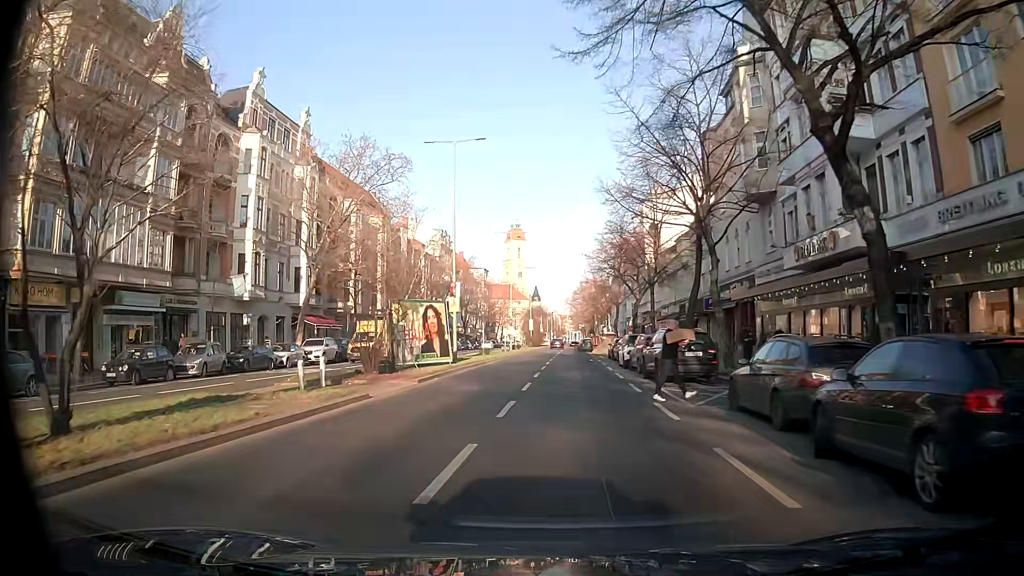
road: tertiary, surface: asphalt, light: Day
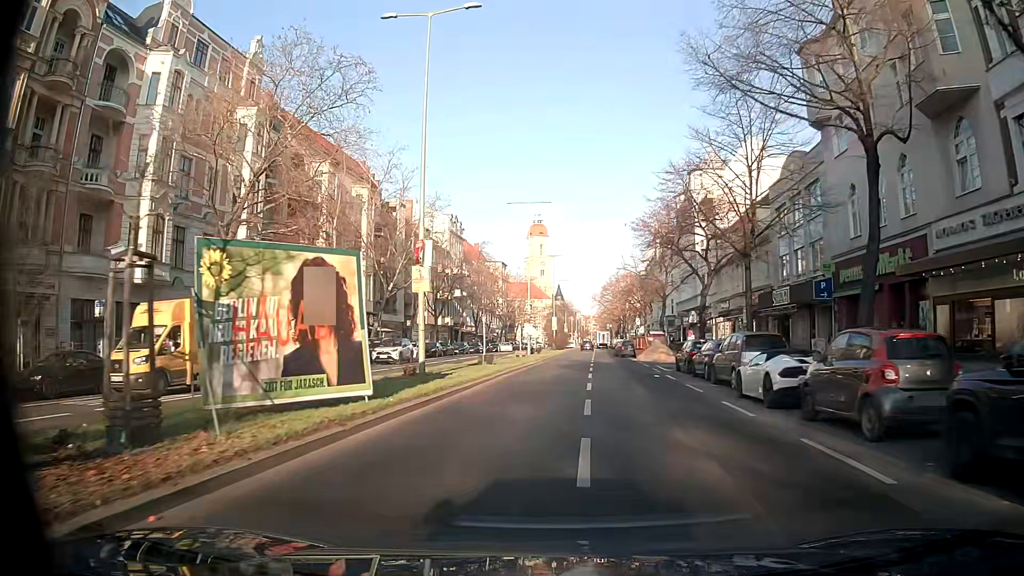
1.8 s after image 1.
(-0.3, +17.4) m; -1°
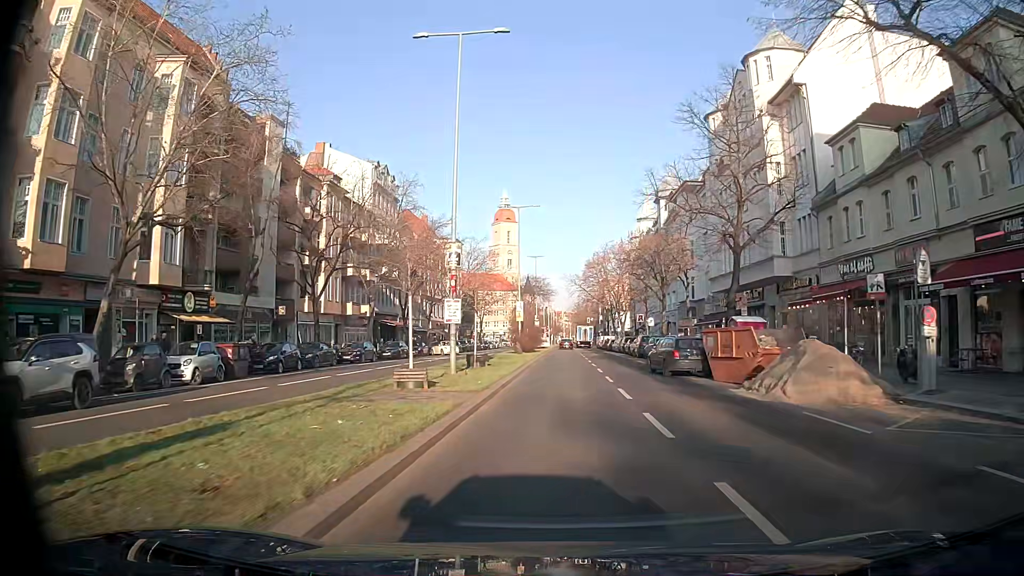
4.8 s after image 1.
(+0.4, +33.1) m; +3°
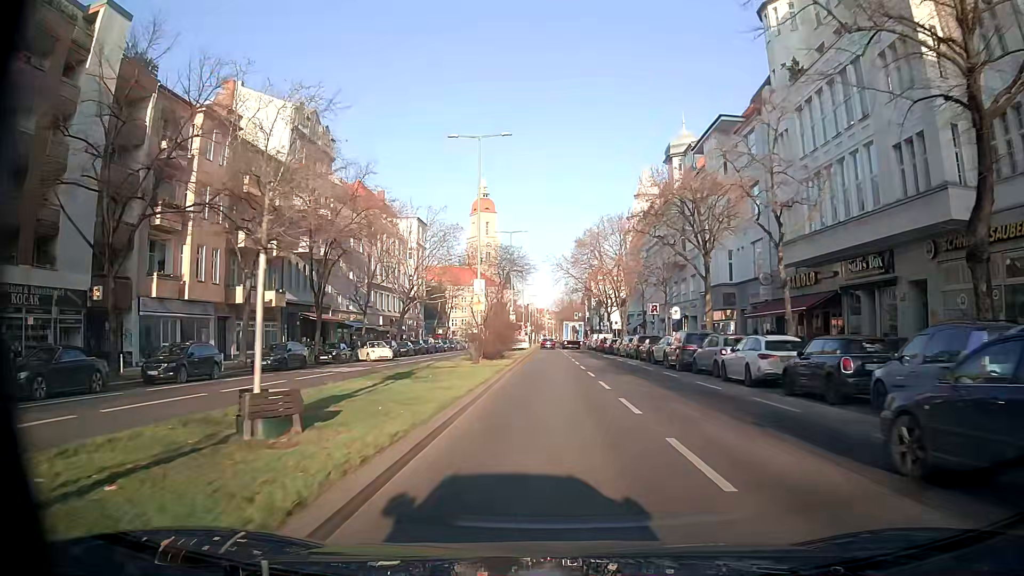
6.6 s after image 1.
(+0.2, +21.4) m; +1°
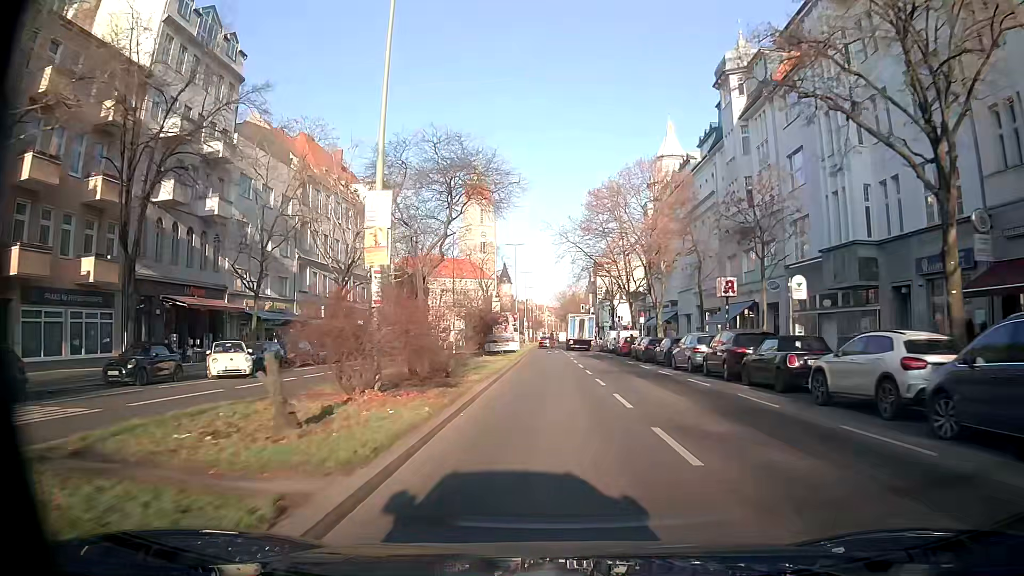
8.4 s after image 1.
(+0.1, +23.0) m; +1°
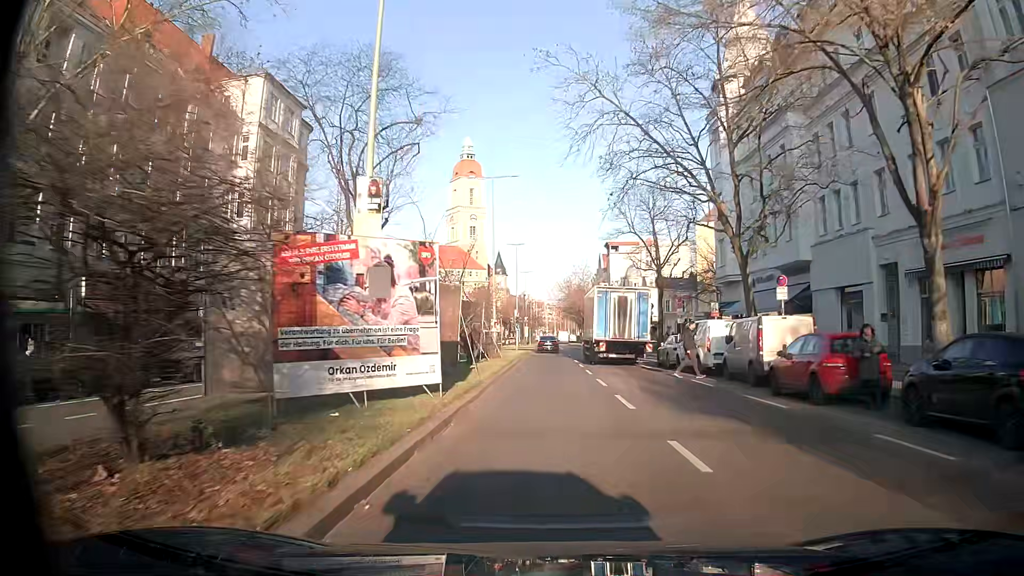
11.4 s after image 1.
(-0.2, +36.2) m; 0°
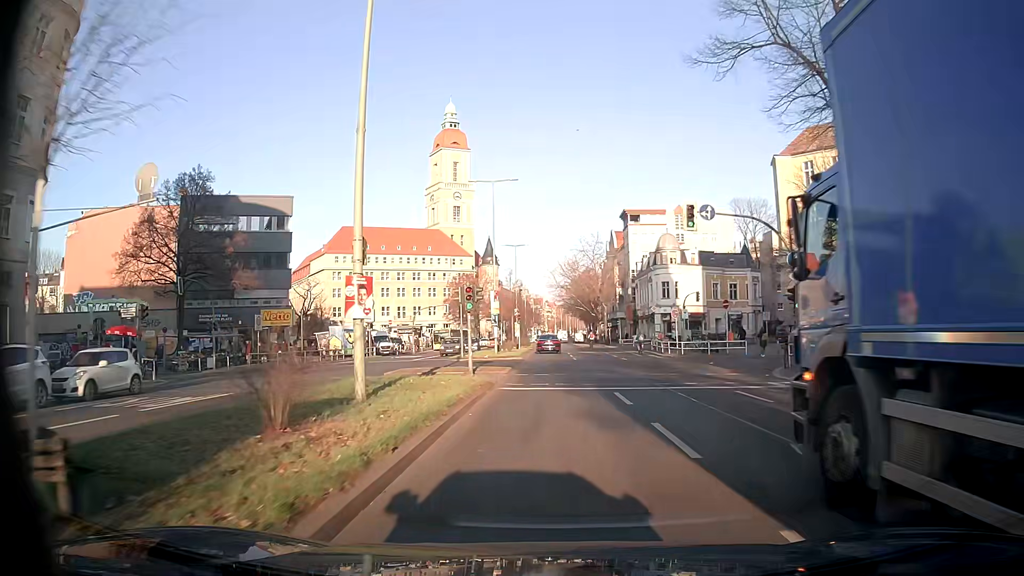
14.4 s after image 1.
(0.0, +35.2) m; 0°
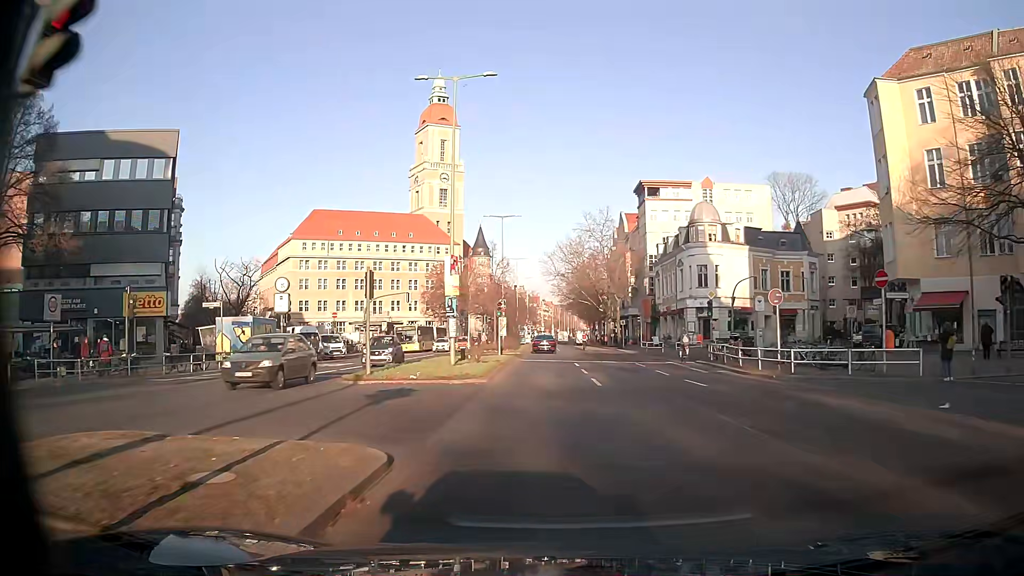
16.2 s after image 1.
(+0.1, +21.1) m; +1°
(0, +10) (0, +20) (0, +30) (0, +40) (0, +50) (0, +60) (0, +70) (0, +80) (+1, +90) (+1, +100) m
